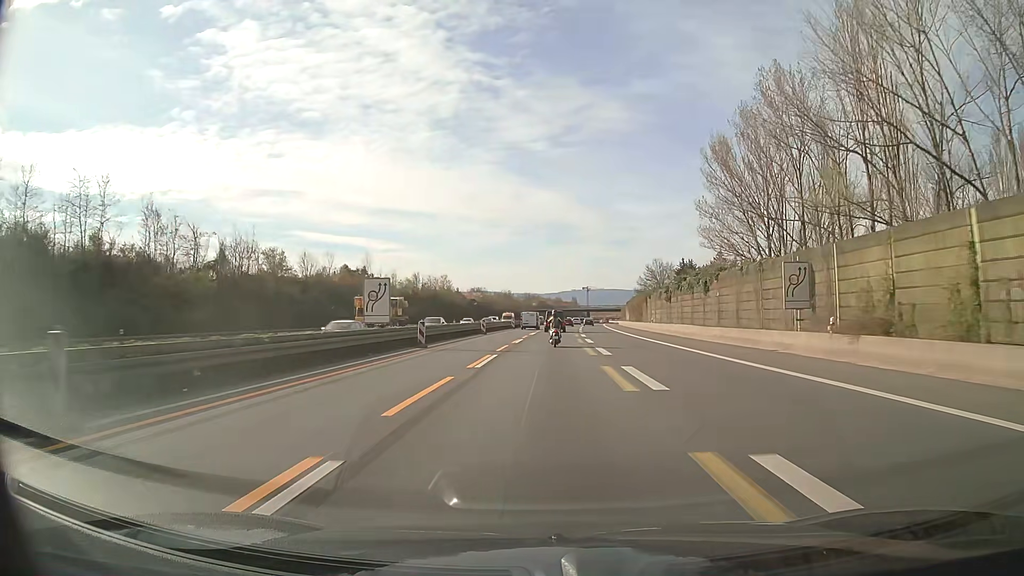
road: motorway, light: Day
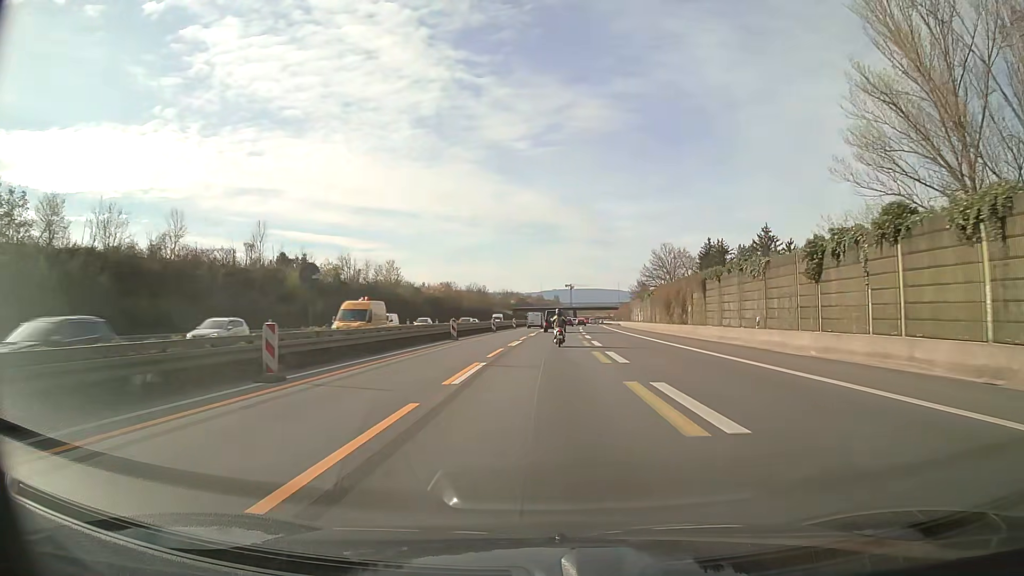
(+0.5, +40.8) m; +1°
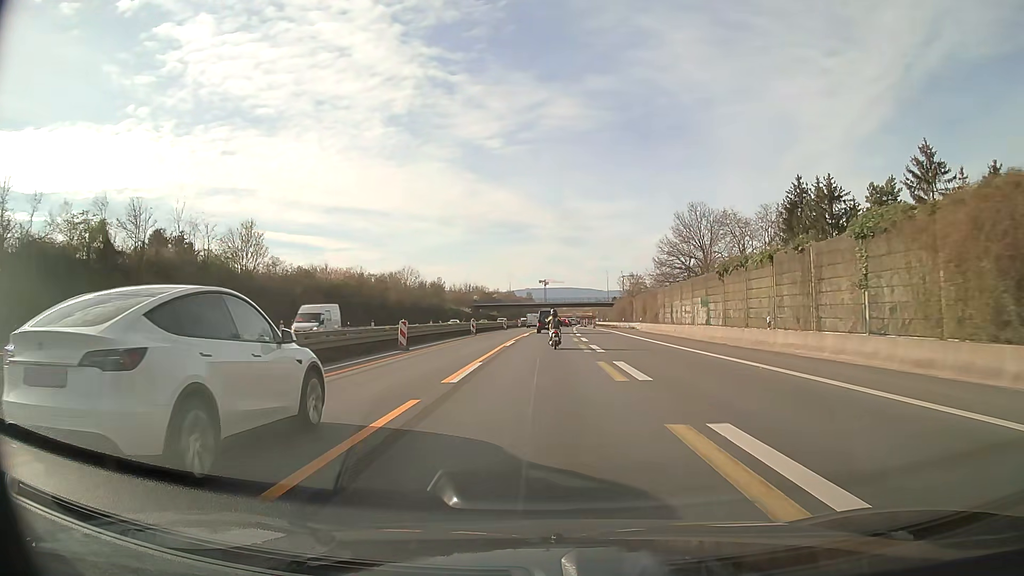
(+1.3, +53.6) m; +2°
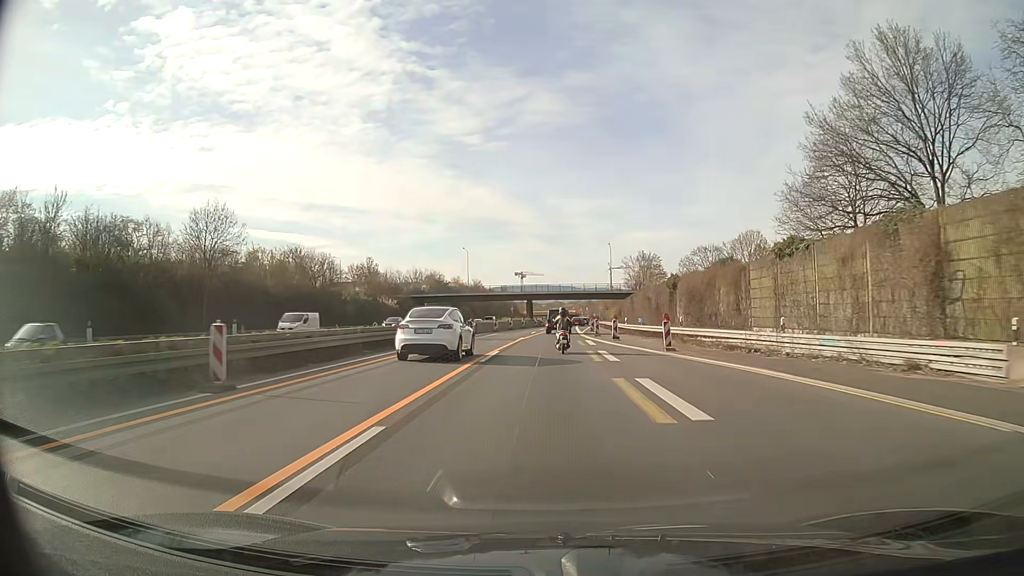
(+1.3, +65.8) m; +2°
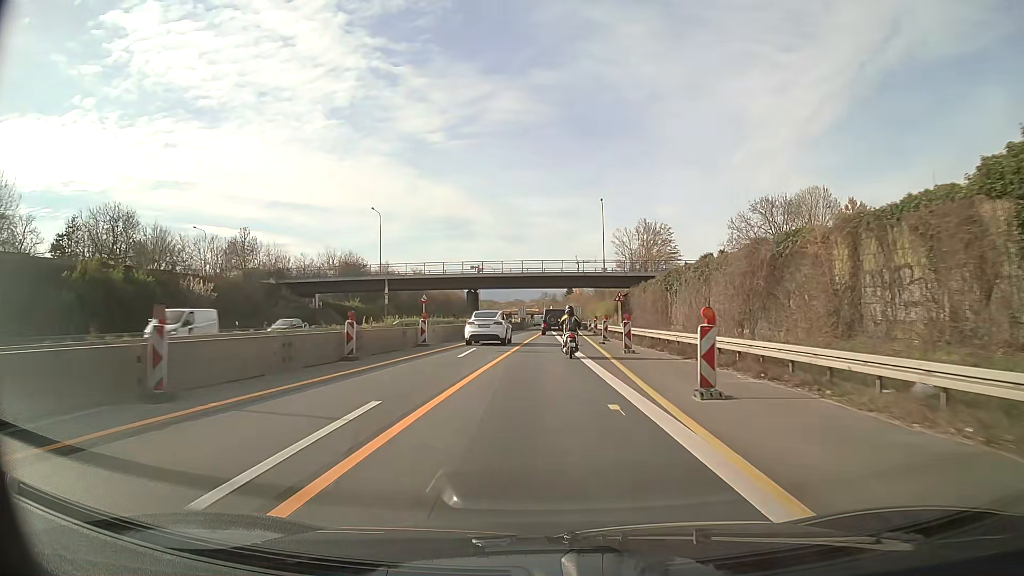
(+1.2, +51.7) m; +3°
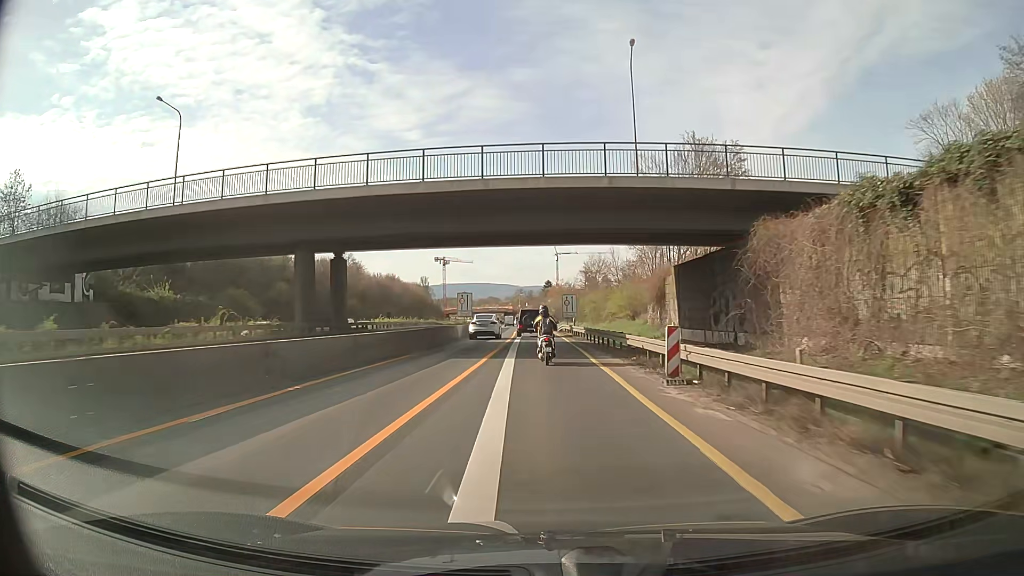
(+1.5, +50.4) m; +2°
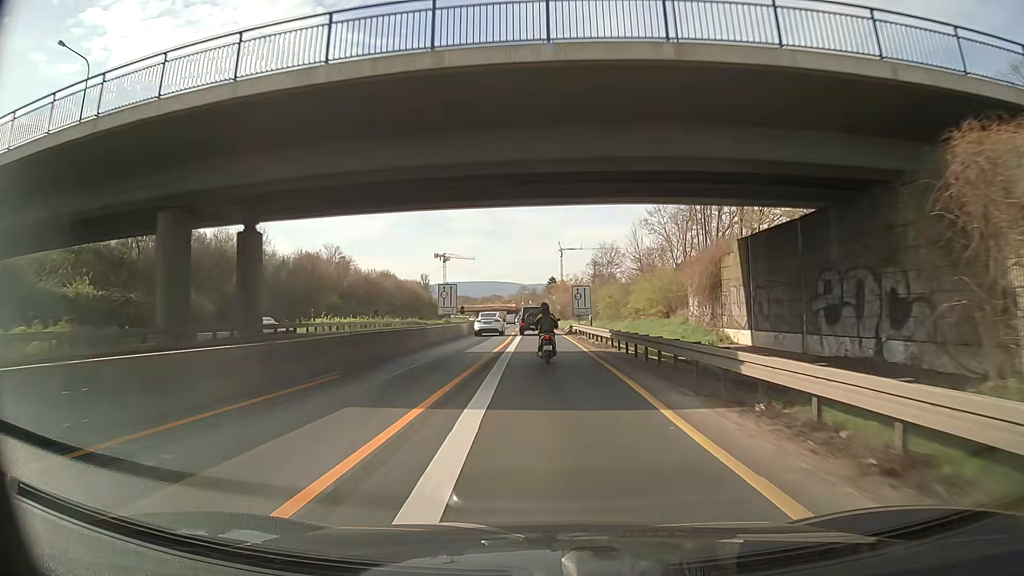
(0.0, +12.4) m; 0°
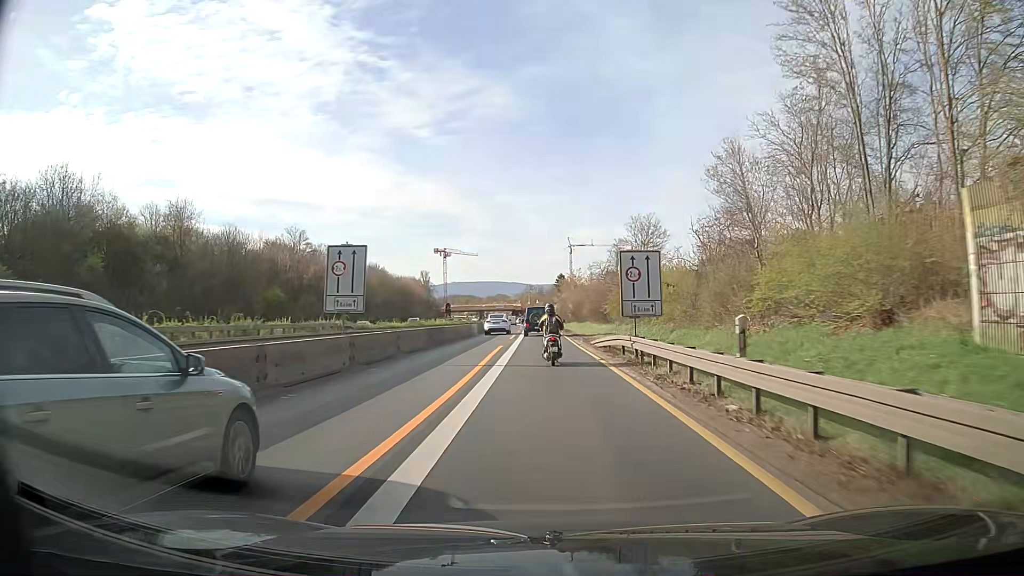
(-0.4, +24.6) m; -3°
(0, +10) (0, +20) (+1, +30) (+1, +40) (+1, +50) (+1, +60) (+2, +70) (+2, +80) (+2, +90) (+2, +100) m
